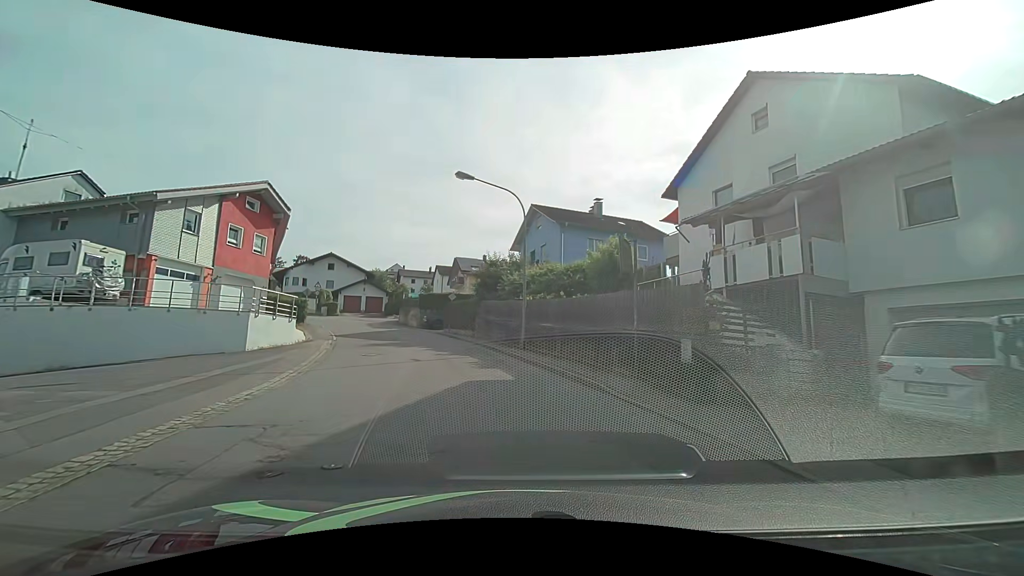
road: residential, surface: asphalt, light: Day
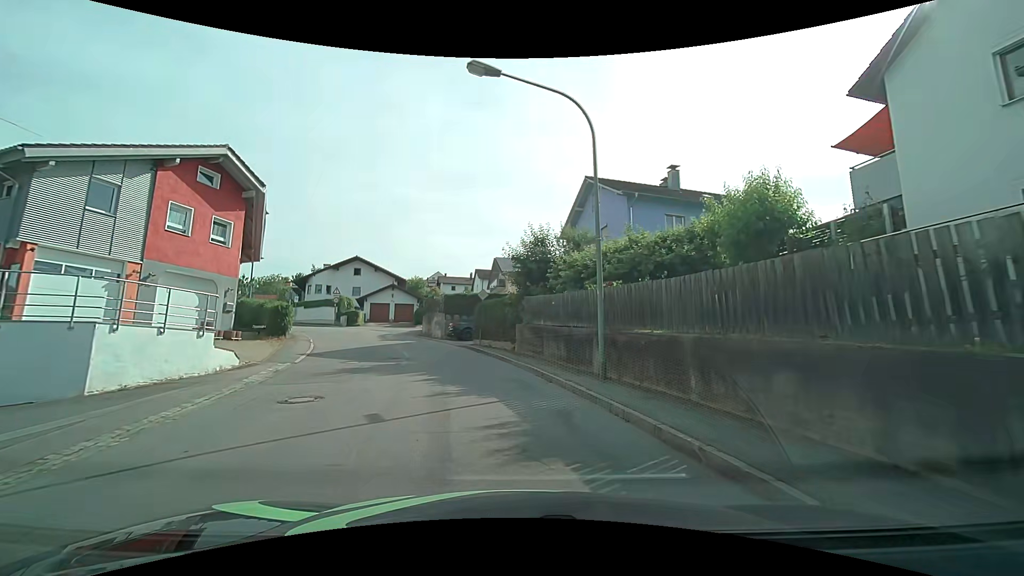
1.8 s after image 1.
(-0.6, +9.7) m; -6°
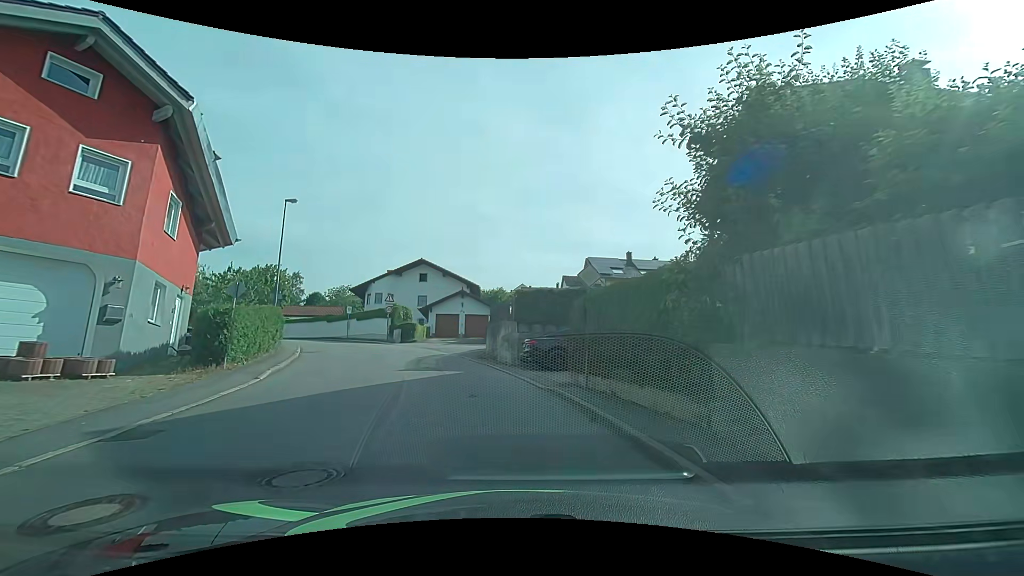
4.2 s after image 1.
(-1.1, +12.9) m; -10°
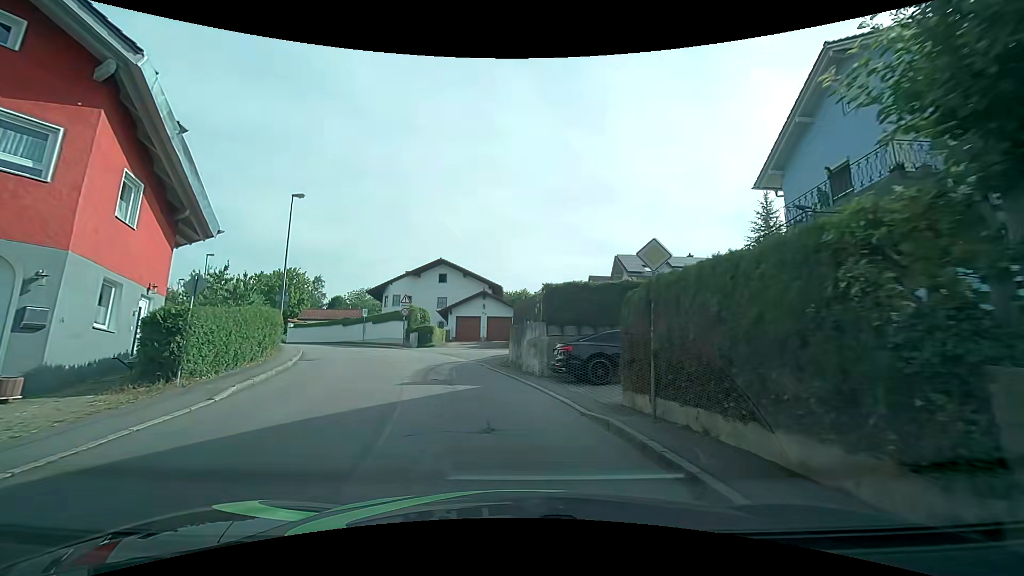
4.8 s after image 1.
(-0.1, +3.2) m; -3°
